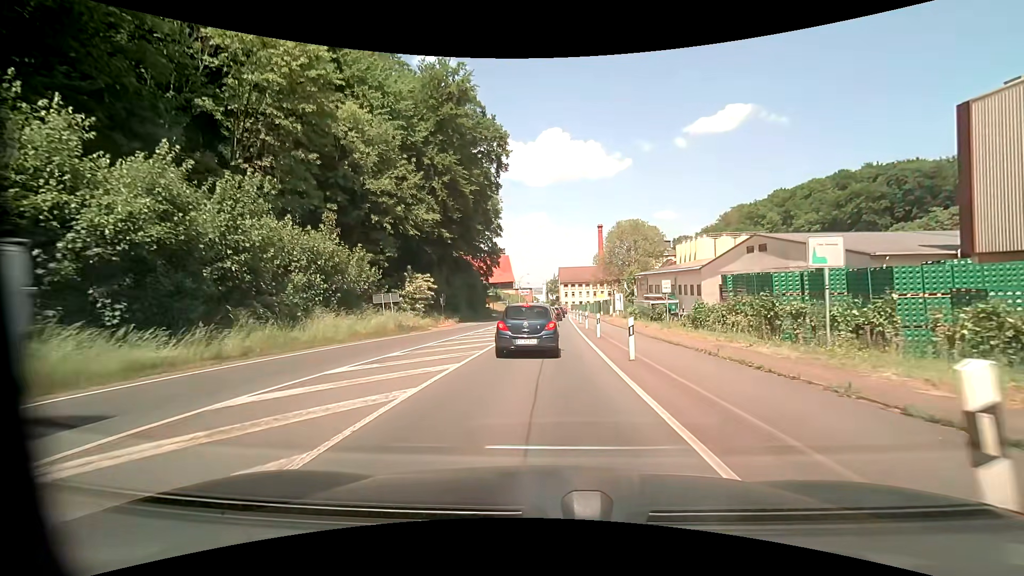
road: primary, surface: asphalt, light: Day
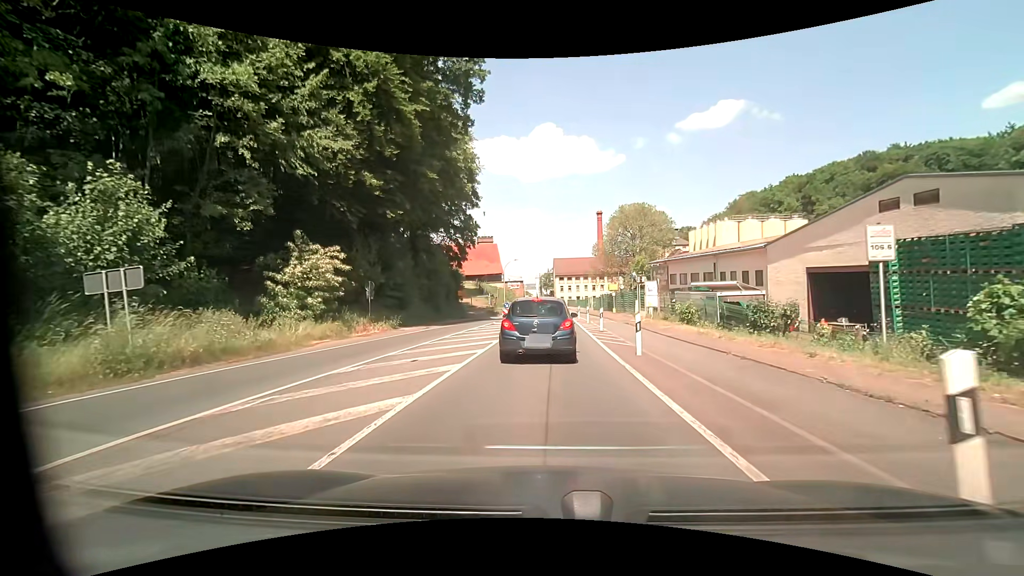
(+0.1, +19.6) m; +1°
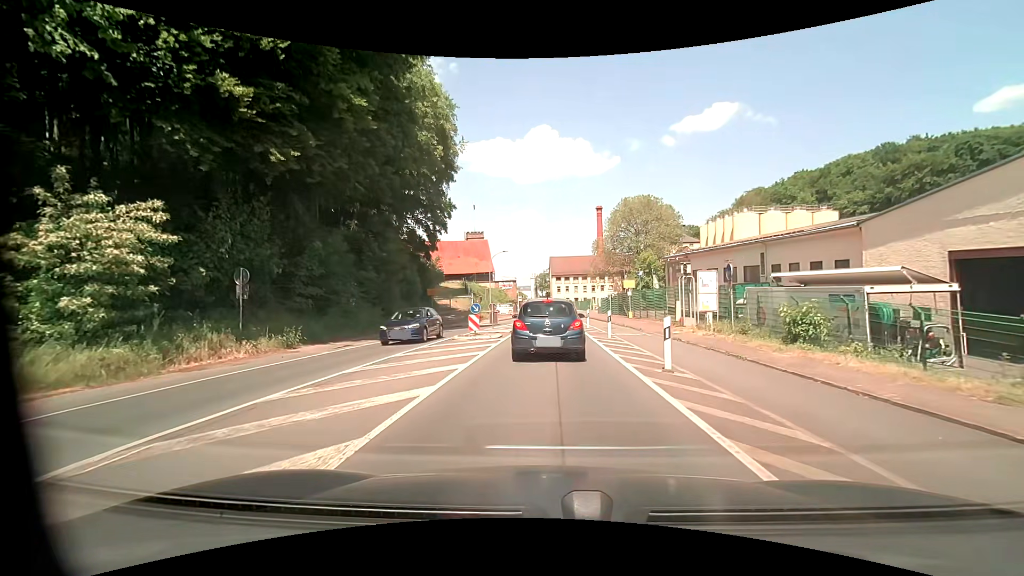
(0.0, +12.9) m; 0°
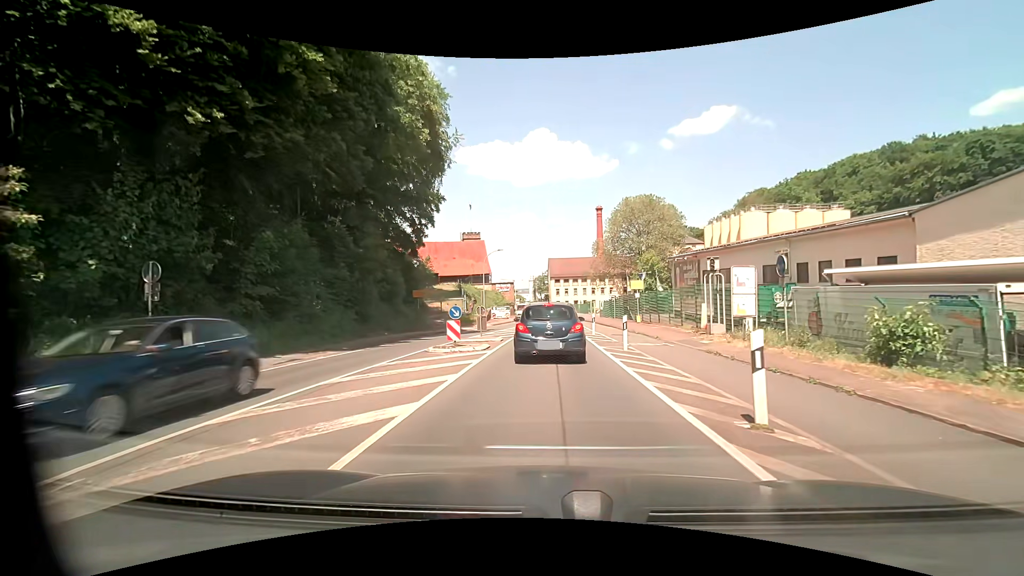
(0.0, +4.2) m; 0°
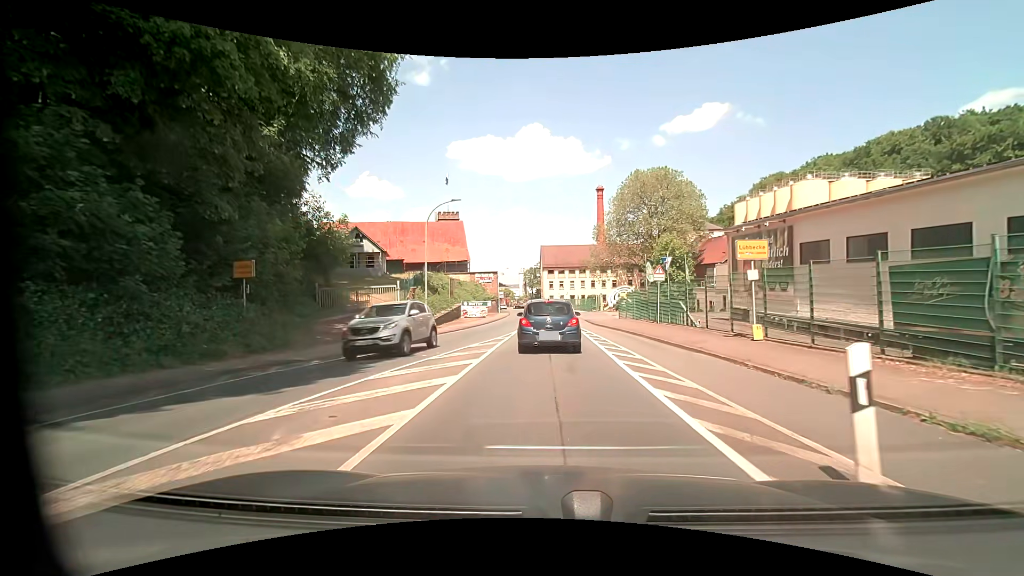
(+0.3, +22.2) m; 0°
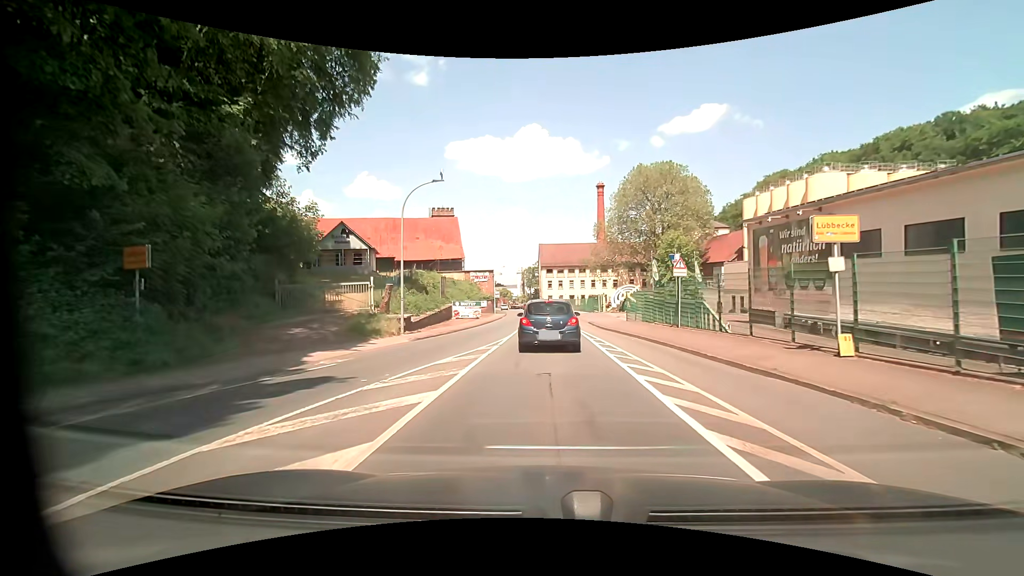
(+0.1, +4.6) m; +1°
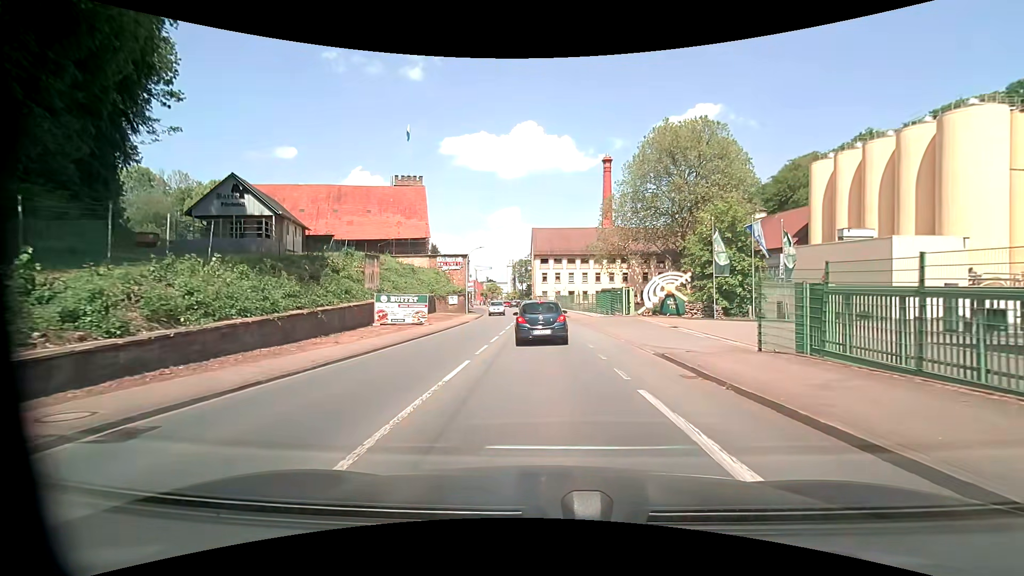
(+0.3, +23.1) m; +1°
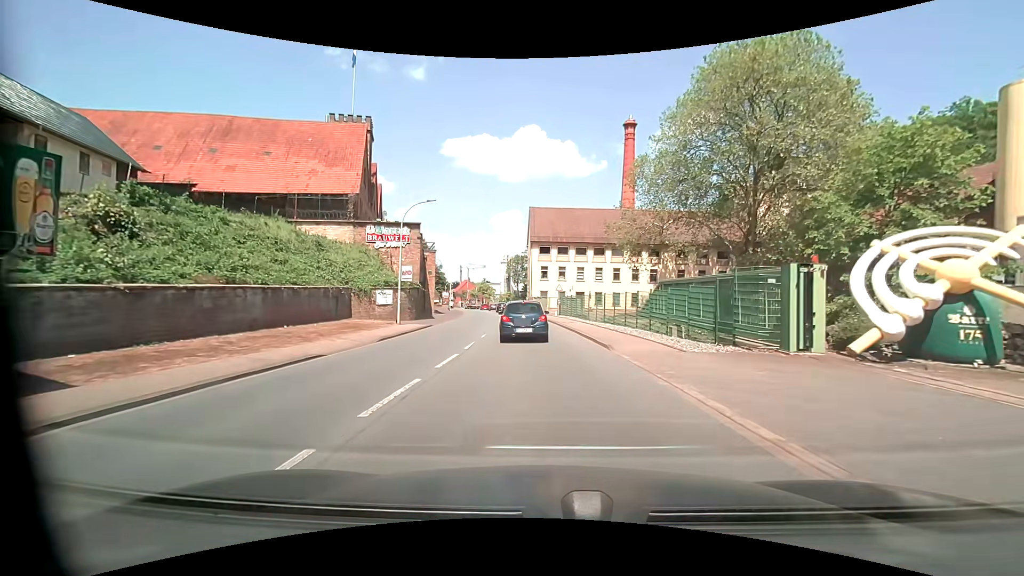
(+0.2, +25.8) m; 0°
(0, +10) (0, +20) (-1, +30) (-2, +40) (-3, +50) (-4, +60) (-5, +70) (-6, +80) (-8, +90) (-10, +99) m
